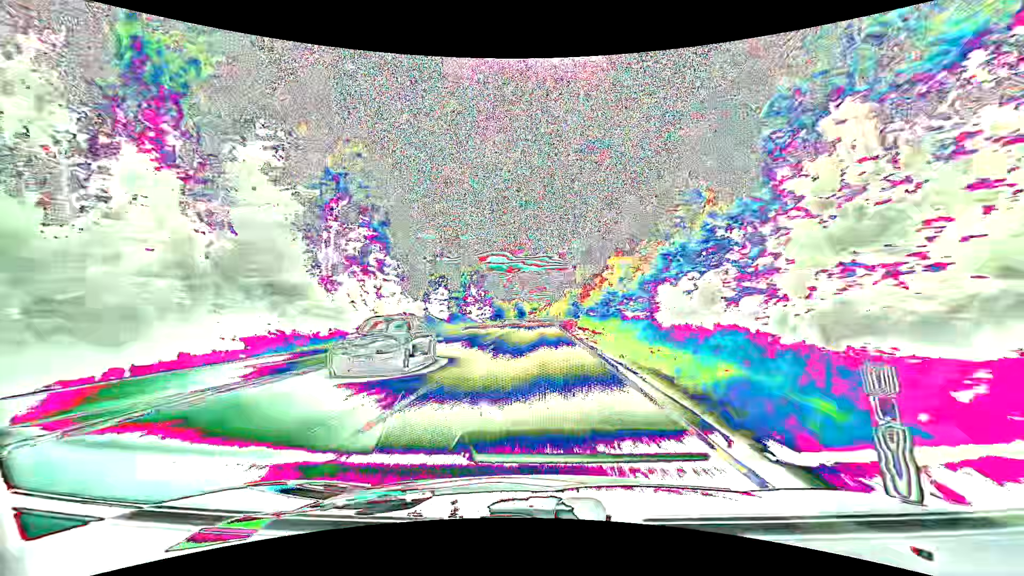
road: primary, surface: asphalt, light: Day
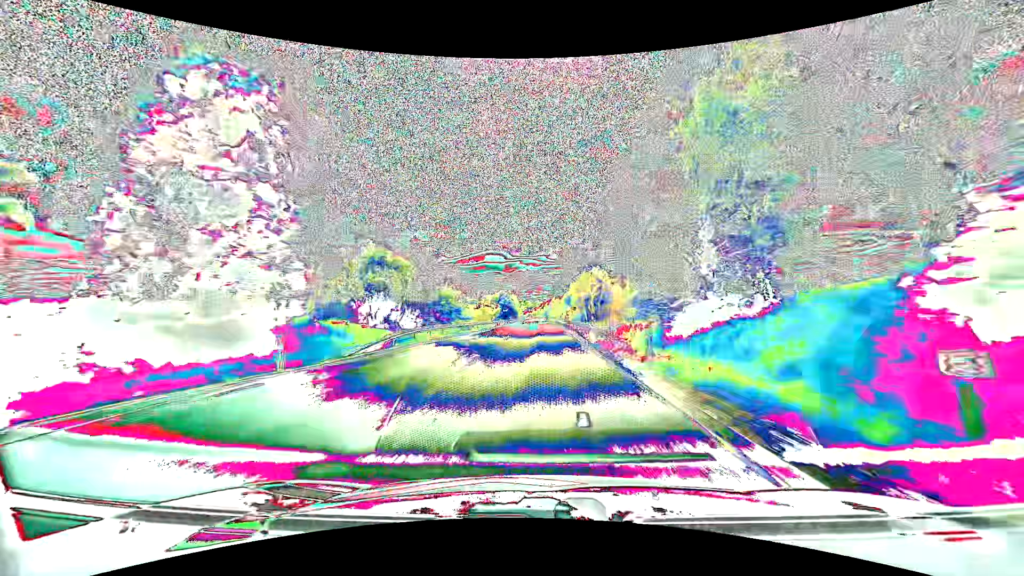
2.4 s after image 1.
(+0.2, +68.3) m; 0°
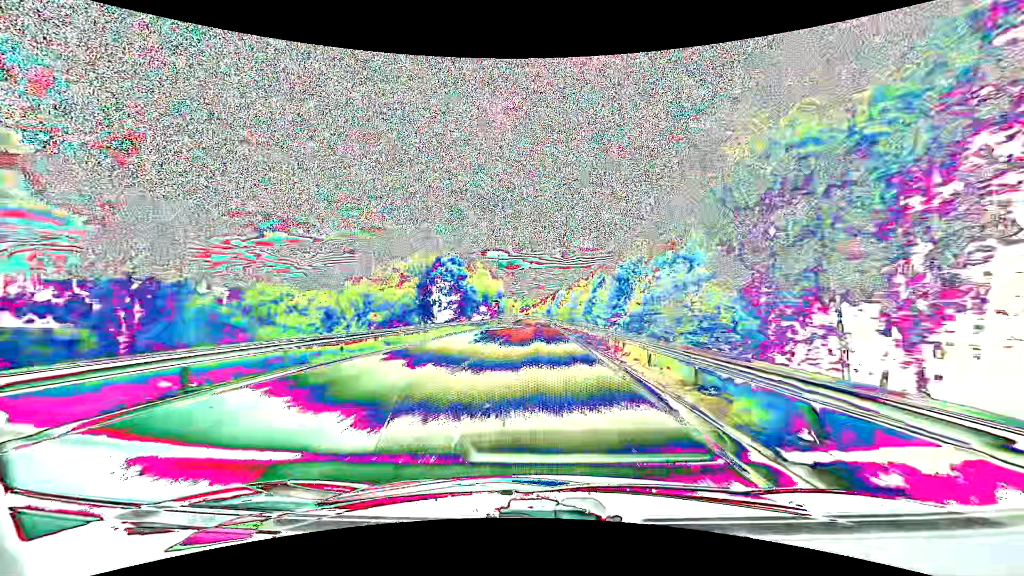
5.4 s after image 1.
(+0.2, +86.4) m; 0°
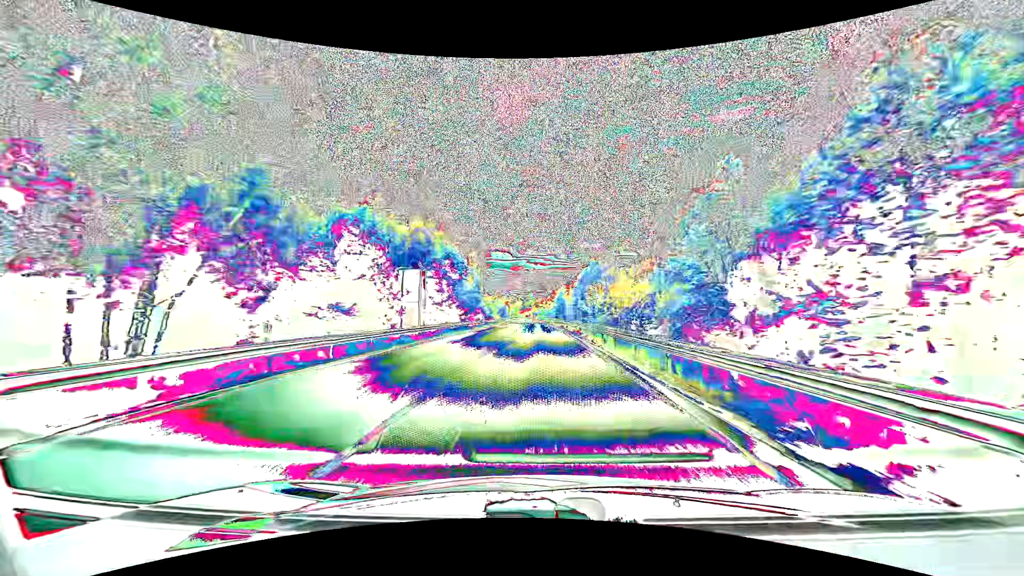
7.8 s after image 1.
(-0.2, +69.7) m; 0°
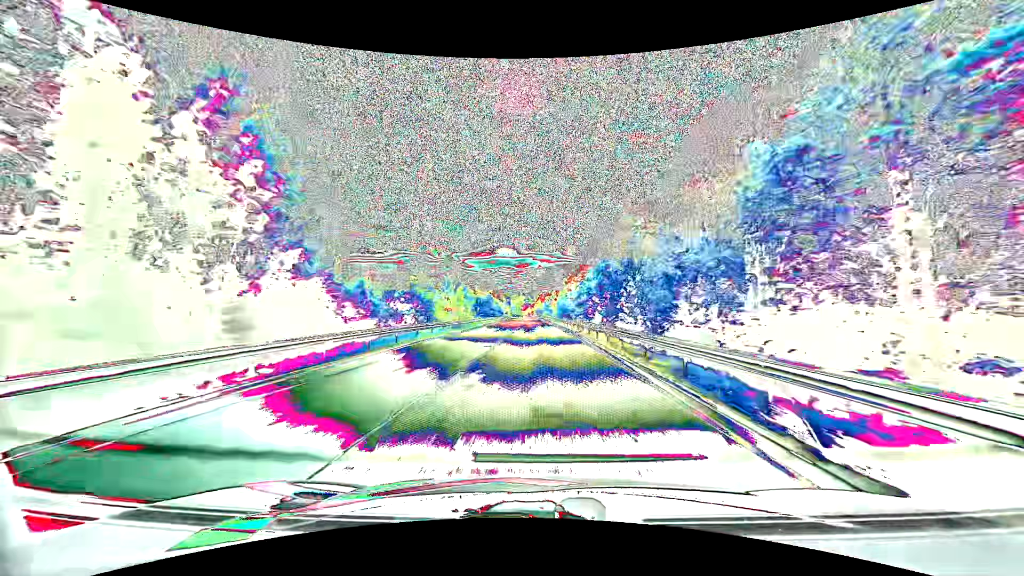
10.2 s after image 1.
(-0.7, +69.2) m; -1°
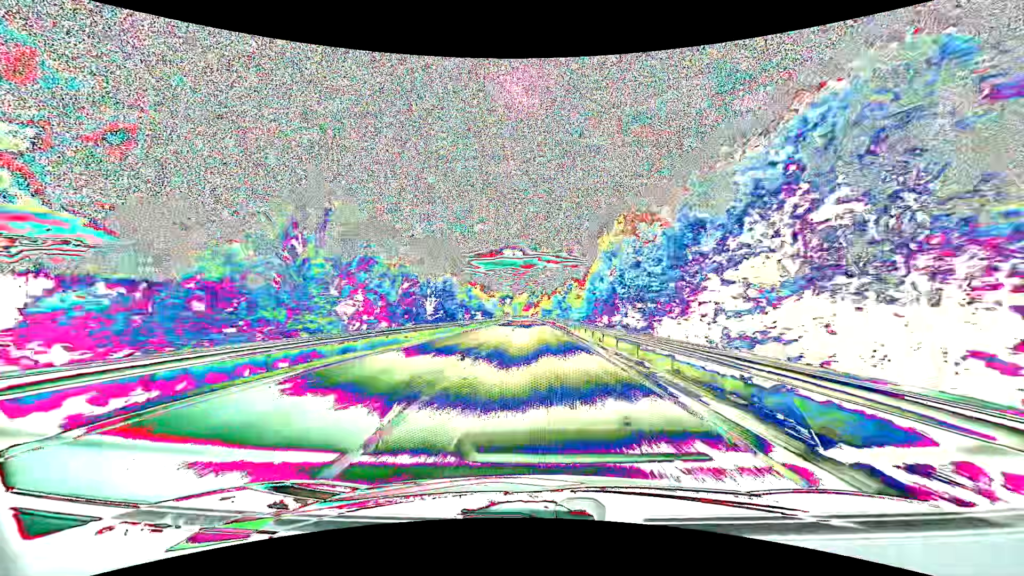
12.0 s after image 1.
(-0.2, +51.5) m; 0°
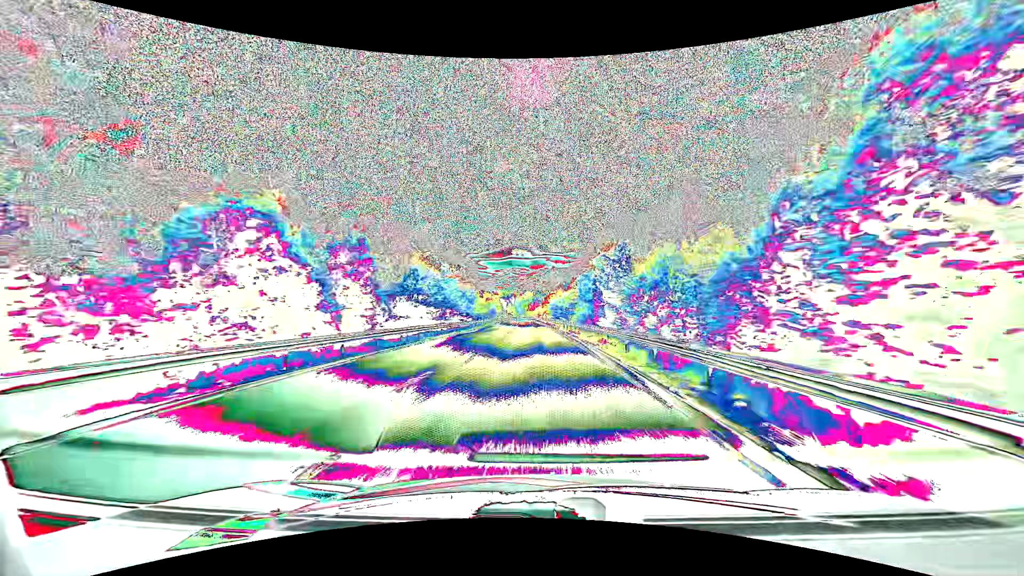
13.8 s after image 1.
(-0.6, +51.1) m; -1°
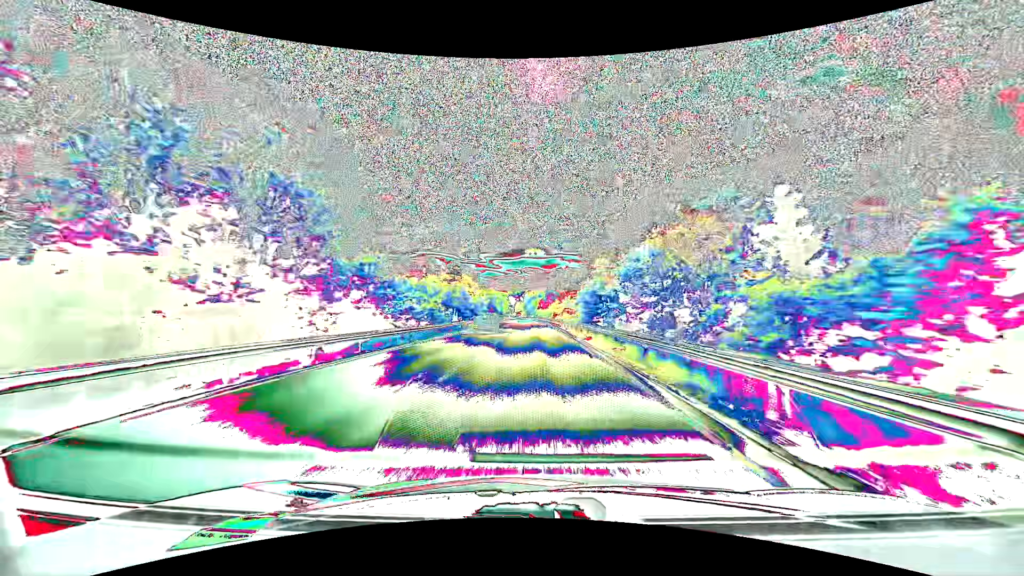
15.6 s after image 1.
(-0.8, +50.7) m; -1°
(0, +10) (0, +20) (0, +30) (0, +40) (-1, +50) (-1, +60) (-1, +70) (-2, +80) (-2, +90) (-3, +100) m
